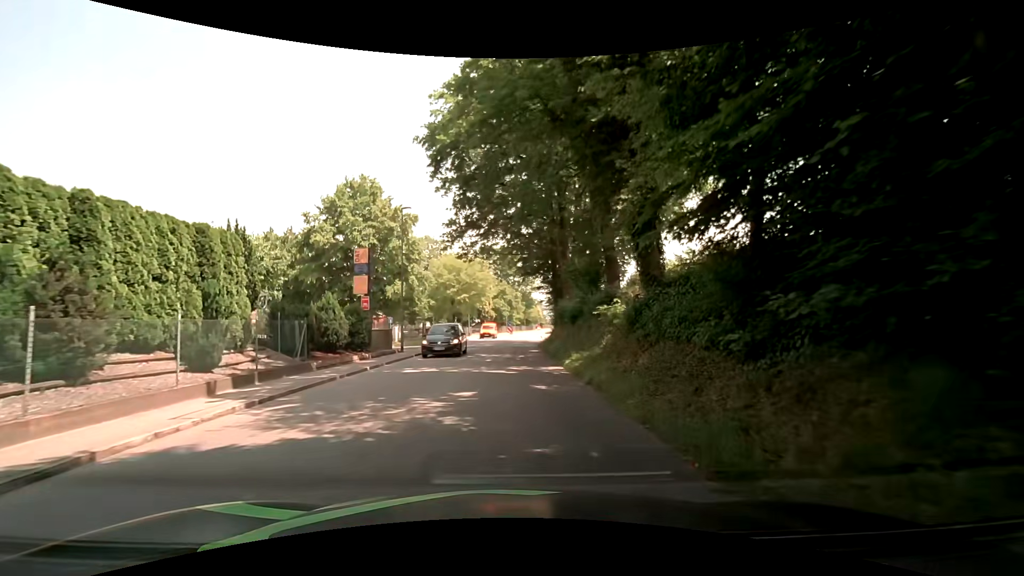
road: tertiary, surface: asphalt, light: Day
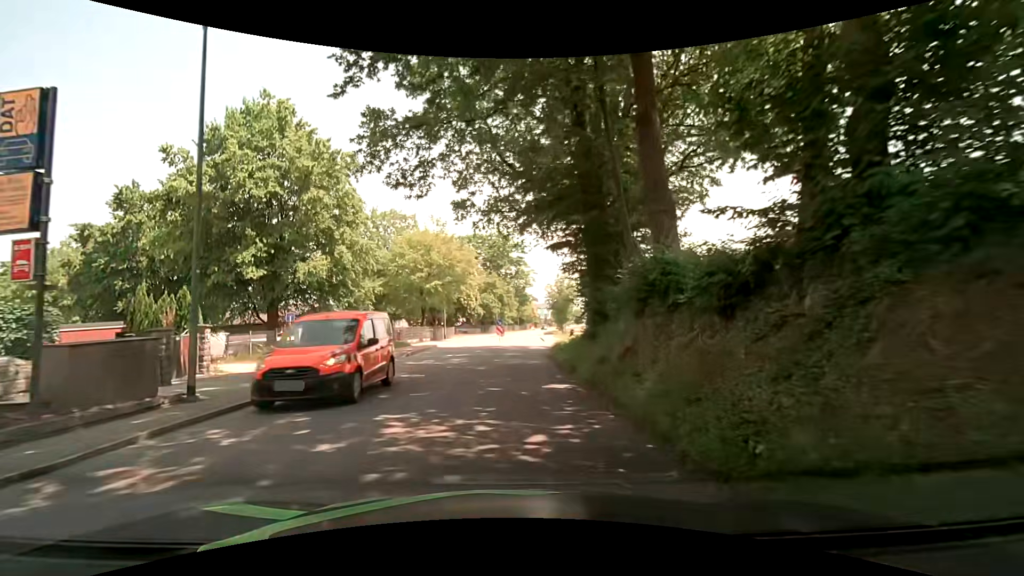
(+0.2, +17.8) m; +1°
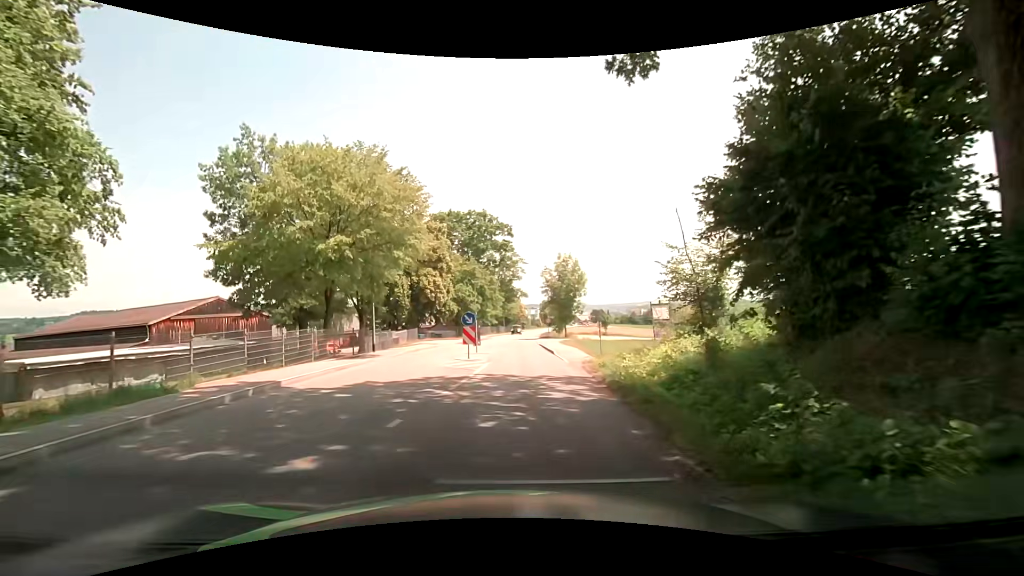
(+0.5, +22.3) m; +2°
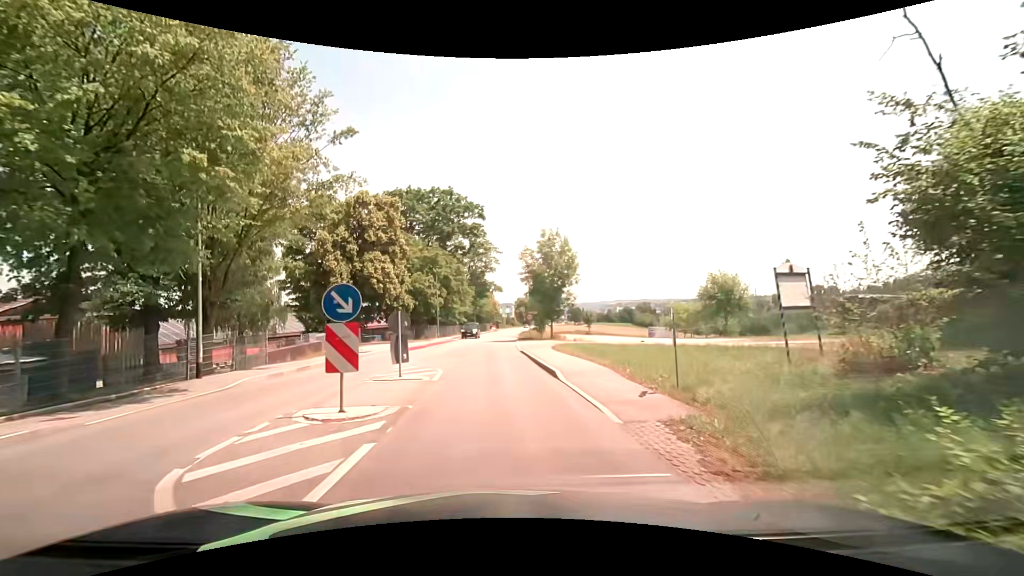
(+0.4, +13.4) m; +3°
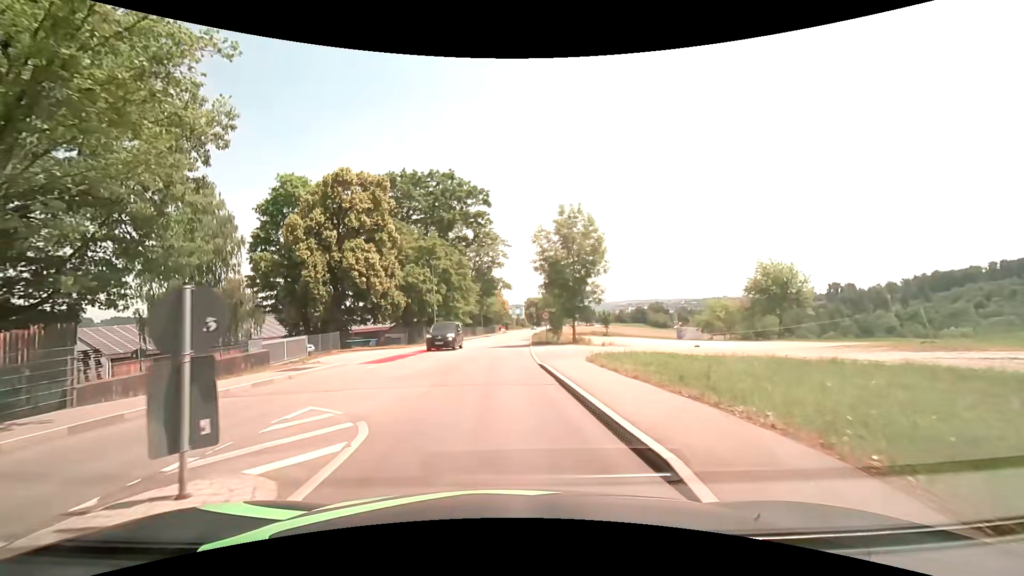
(0.0, +9.0) m; 0°
(0, +10) (-1, +20) (-1, +30) (-1, +40) (0, +50) (0, +60) (0, +70) (+1, +80) (+1, +90) (+2, +100) m
